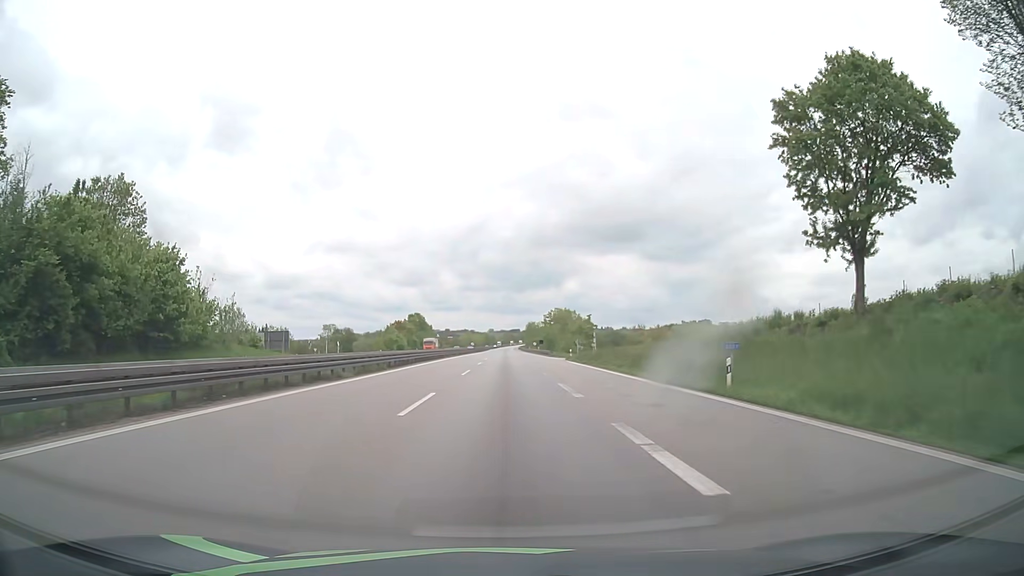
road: motorway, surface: asphalt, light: Day
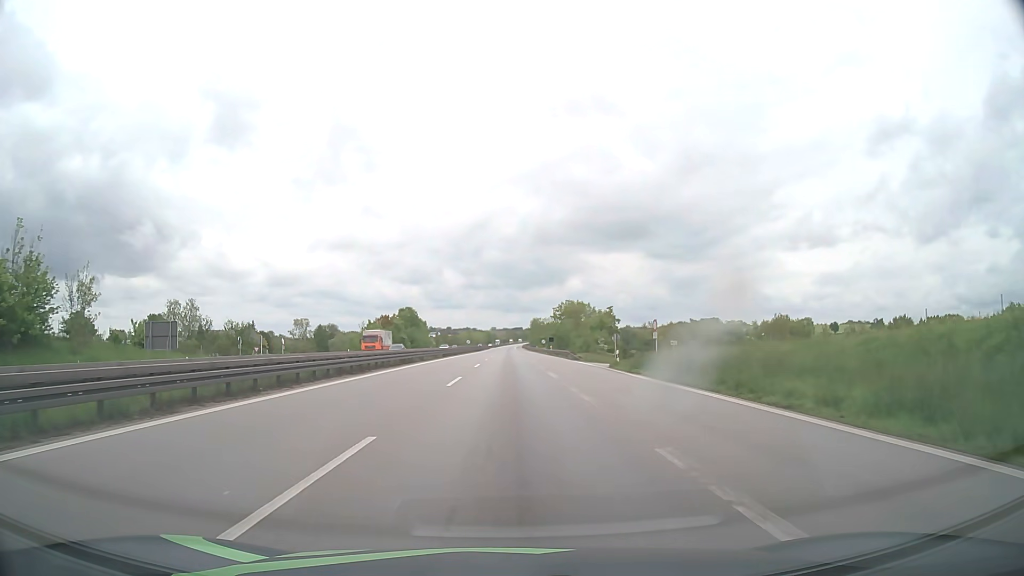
(-0.1, +27.4) m; 0°
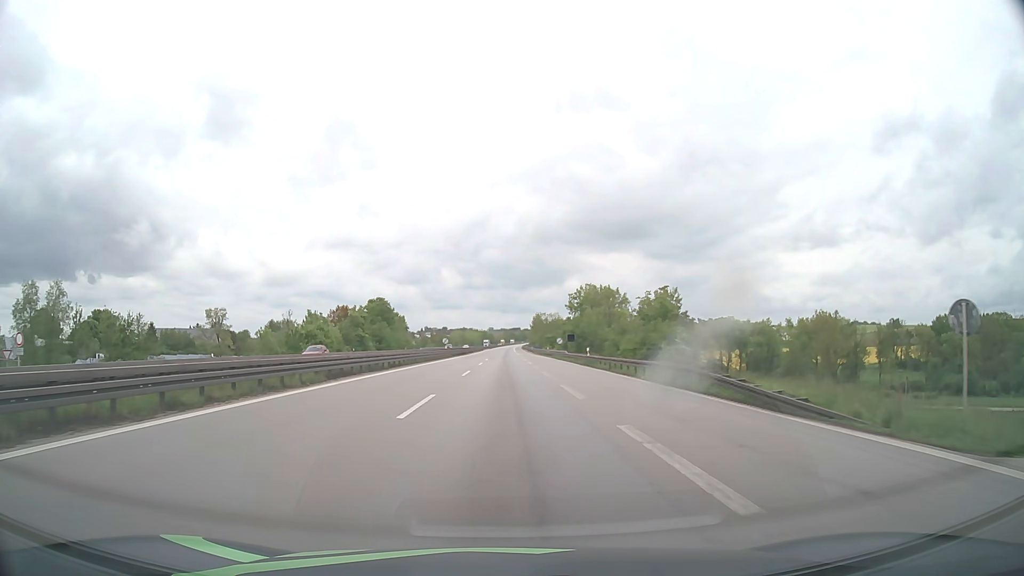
(+0.1, +45.7) m; 0°
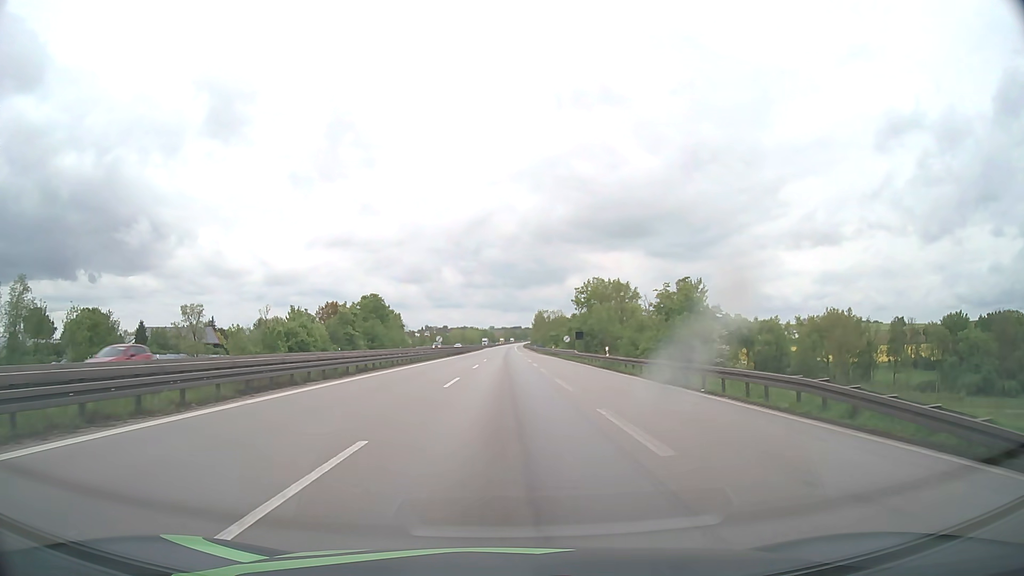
(0.0, +9.2) m; 0°
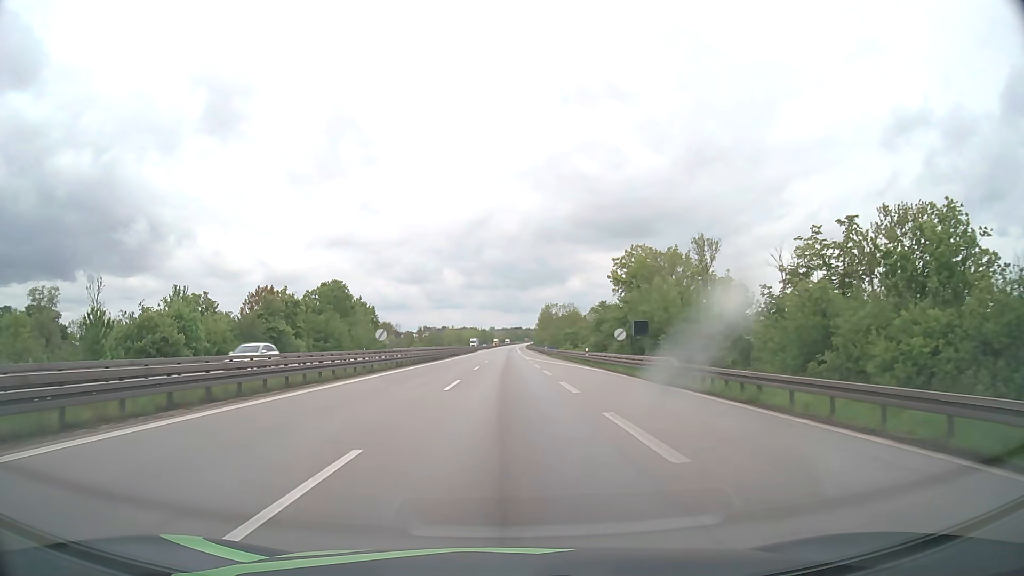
(0.0, +37.0) m; 0°
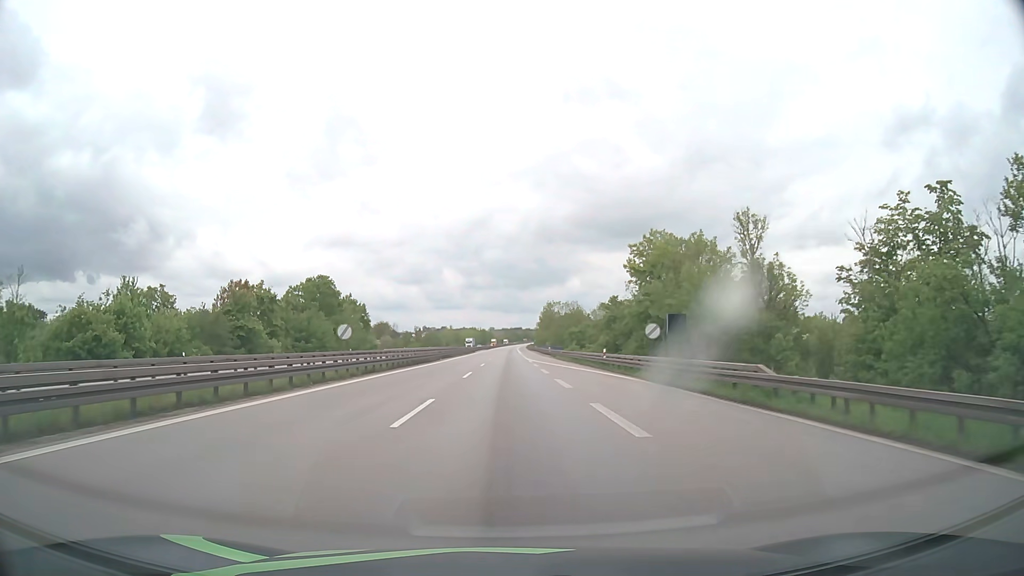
(0.0, +9.7) m; 0°
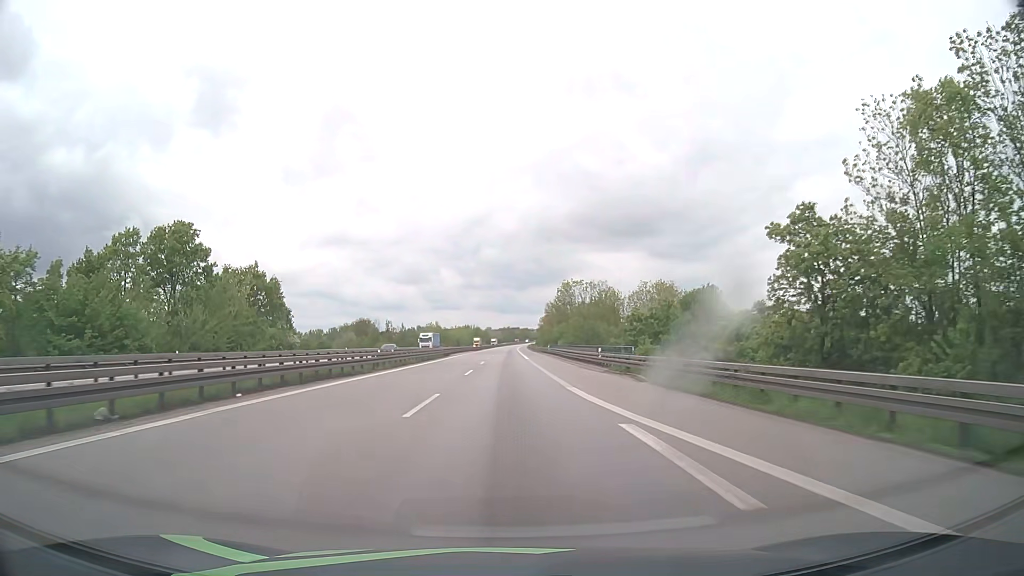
(0.0, +53.5) m; 0°
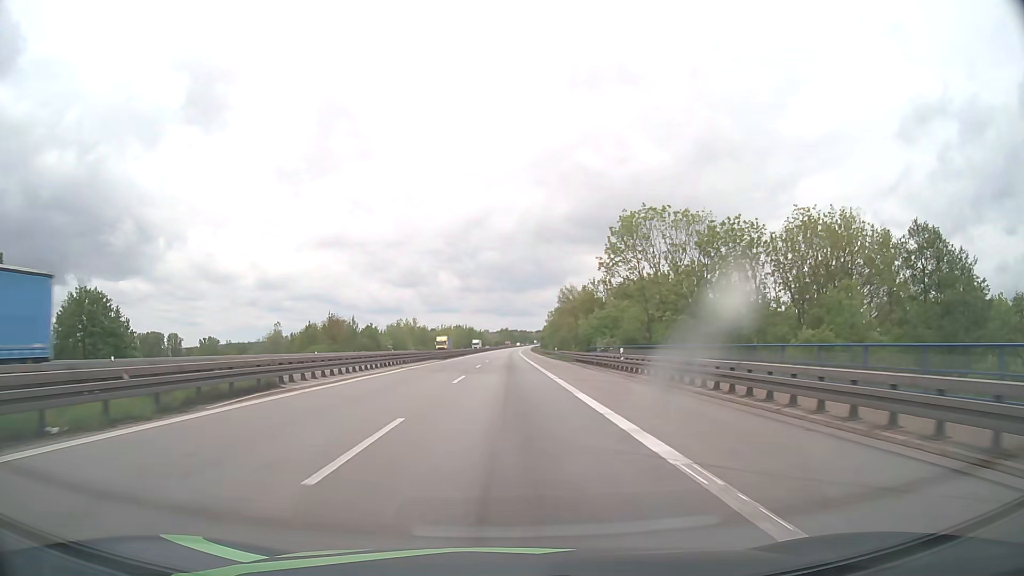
(0.0, +61.0) m; 0°
(0, +10) (0, +20) (0, +30) (0, +40) (0, +50) (0, +60) (0, +70) (0, +80) (0, +90) (0, +100) m
